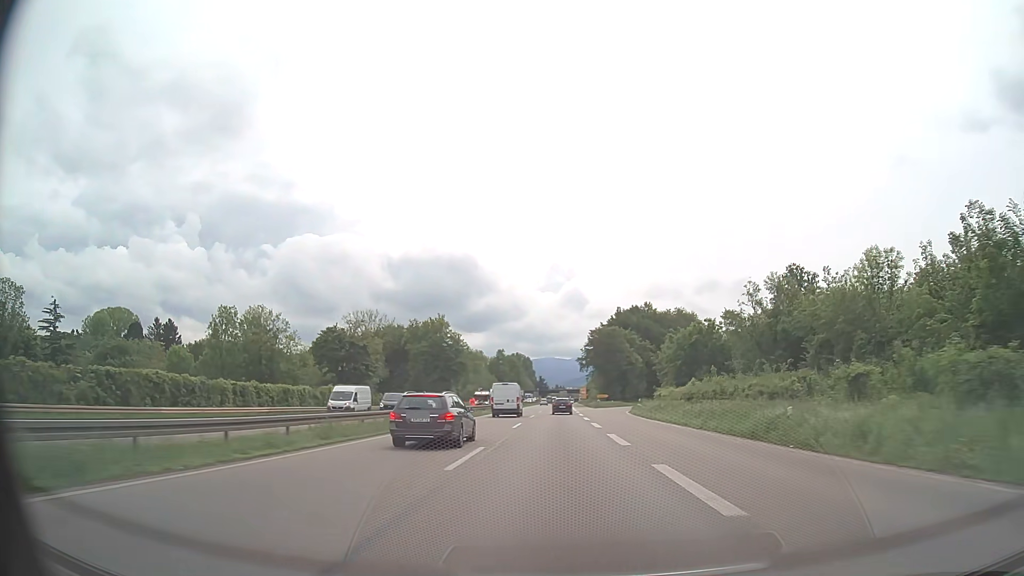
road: trunk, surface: asphalt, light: Day
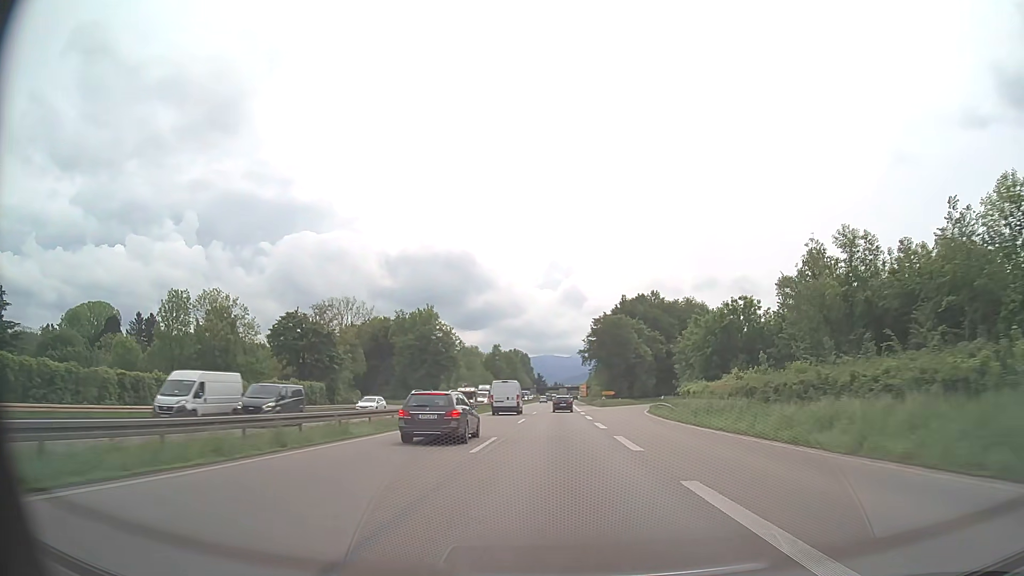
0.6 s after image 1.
(0.0, +15.0) m; 0°
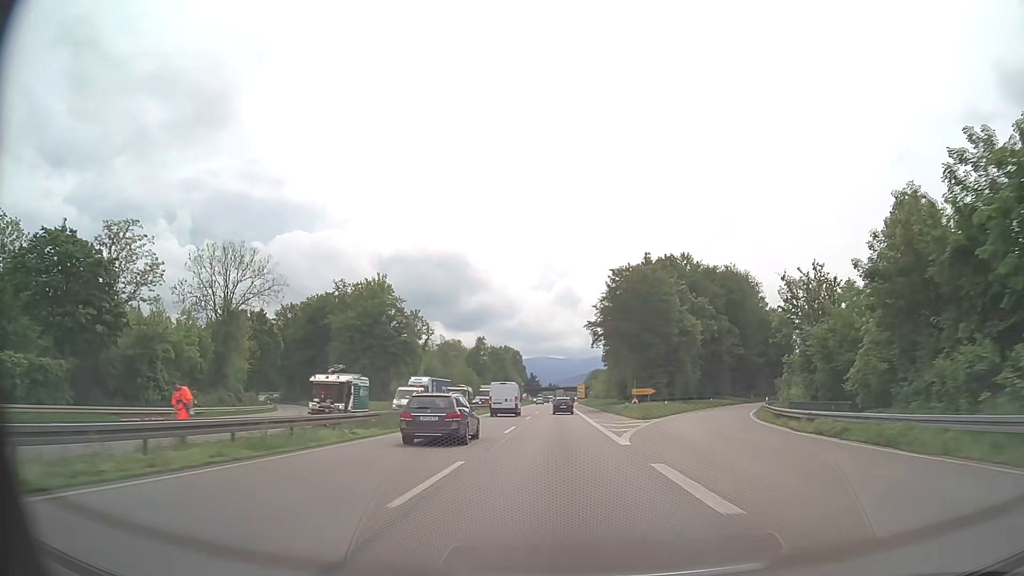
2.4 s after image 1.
(+0.2, +44.8) m; 0°
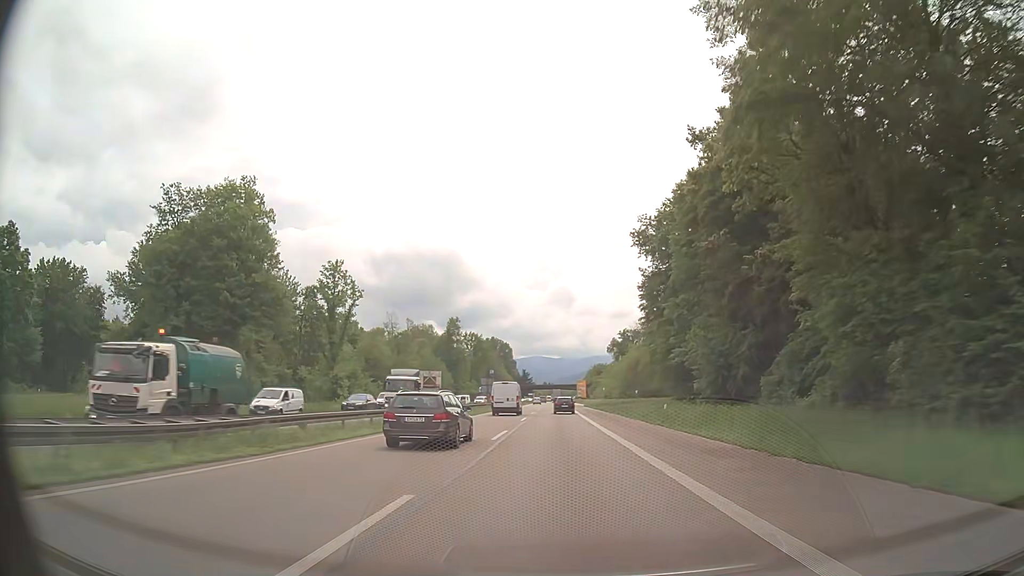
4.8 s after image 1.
(+0.2, +59.0) m; +1°
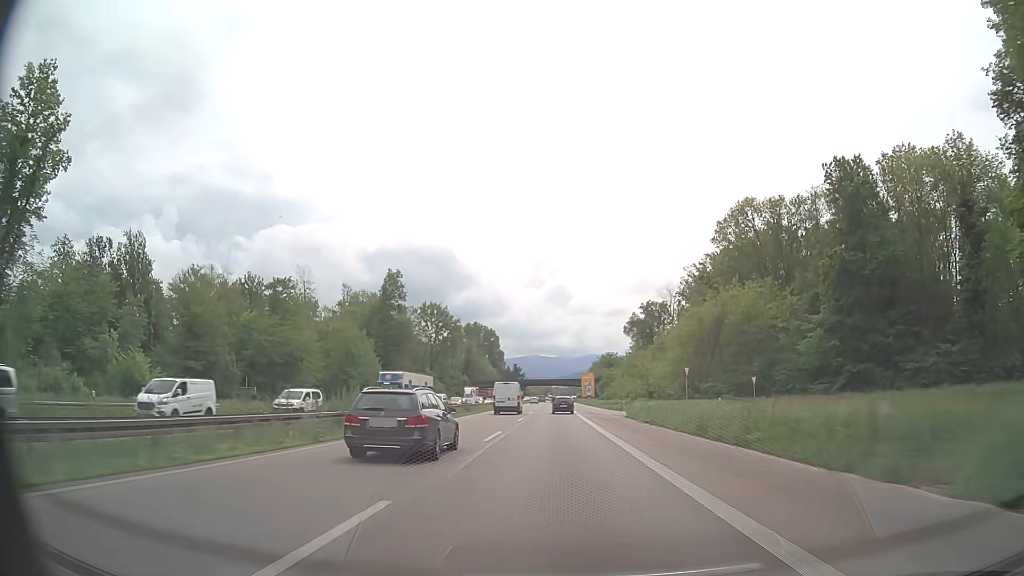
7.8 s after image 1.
(0.0, +72.7) m; 0°
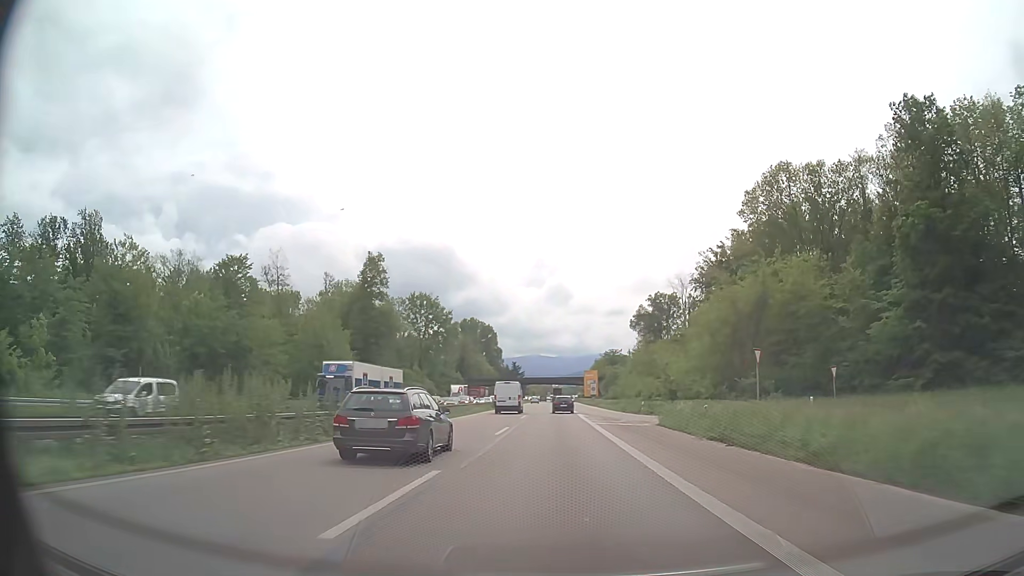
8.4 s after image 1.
(0.0, +14.4) m; 0°
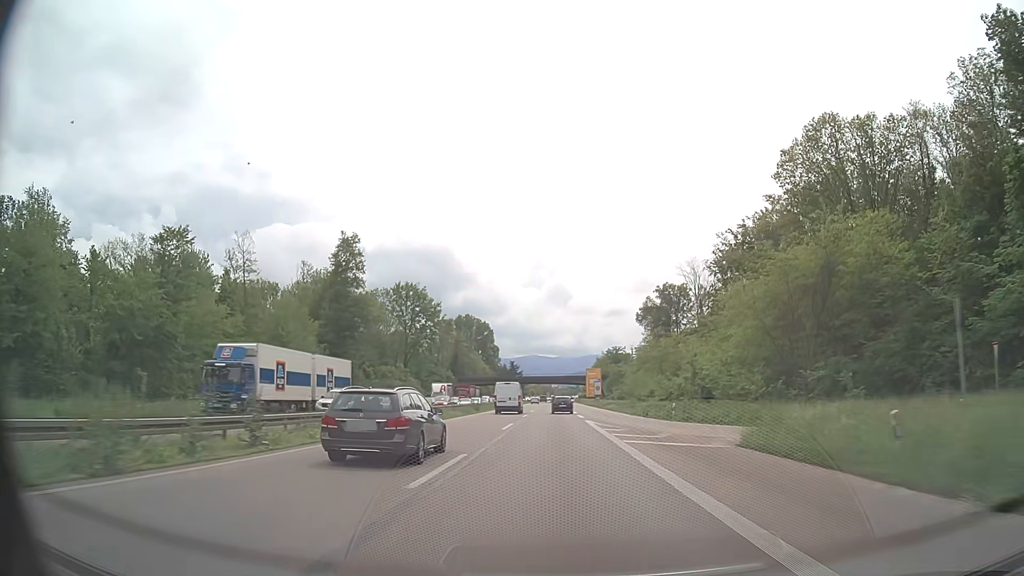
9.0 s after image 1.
(0.0, +14.4) m; 0°
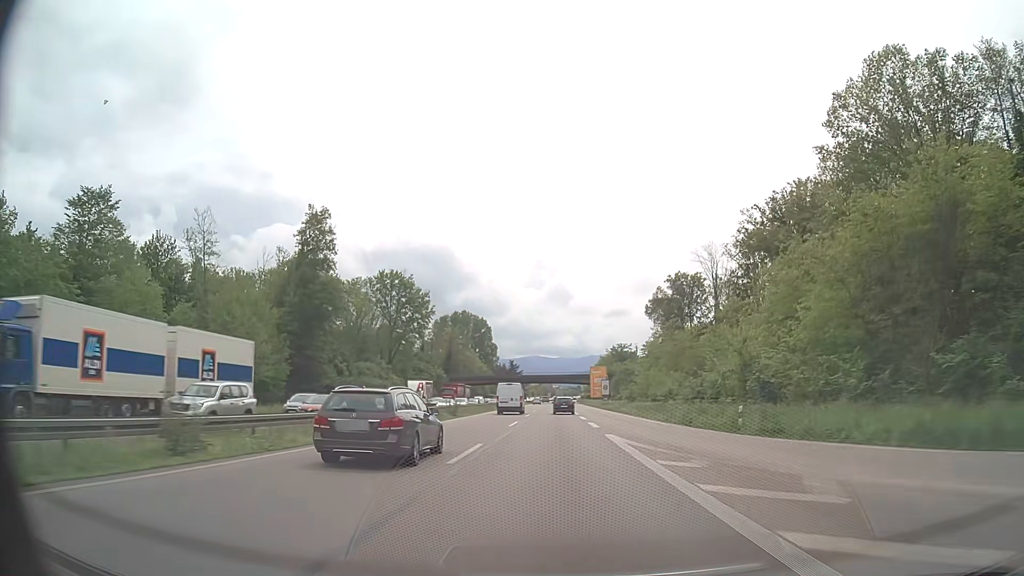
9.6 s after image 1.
(-0.1, +14.4) m; 0°
(0, +10) (0, +20) (0, +30) (0, +40) (0, +50) (0, +60) (0, +70) (0, +80) (0, +90) (0, +100) m
